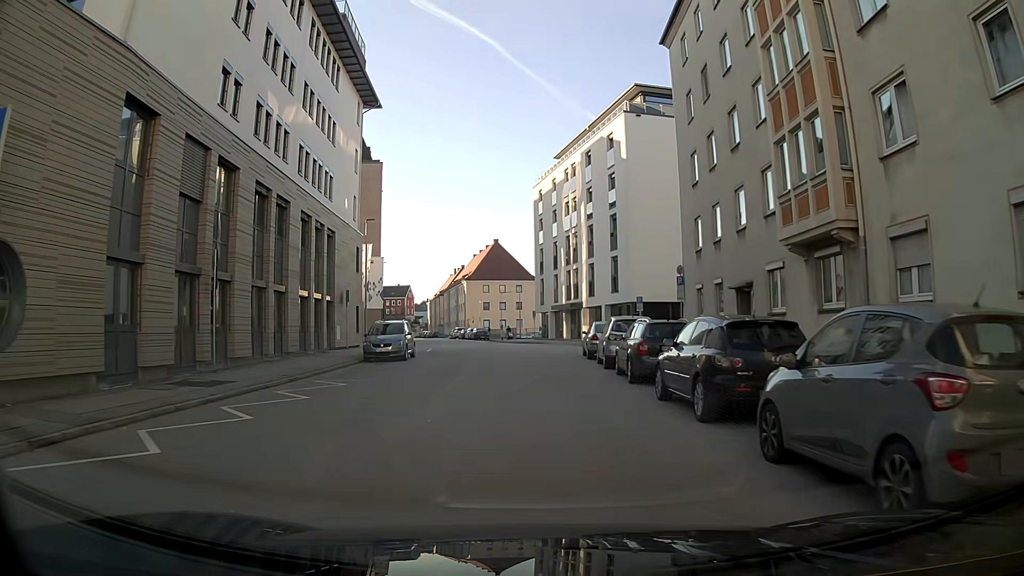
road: tertiary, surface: asphalt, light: Day
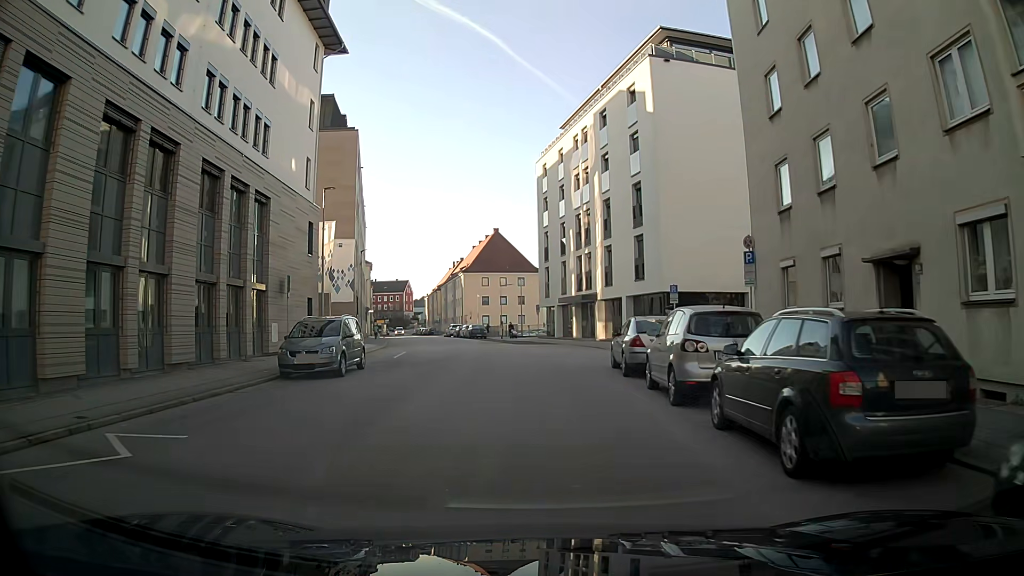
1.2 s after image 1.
(0.0, +9.6) m; 0°
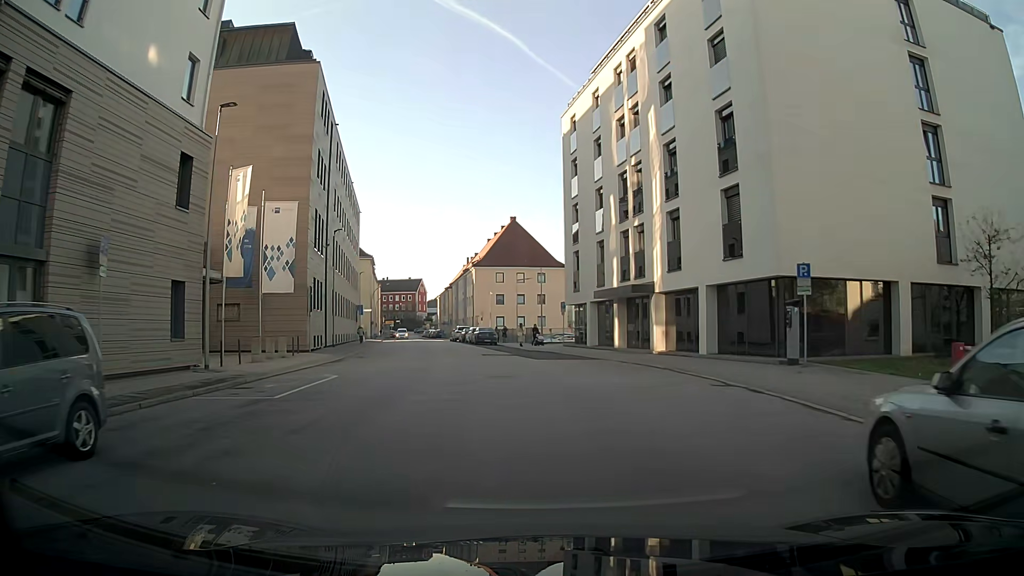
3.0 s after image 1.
(-0.3, +14.3) m; -2°
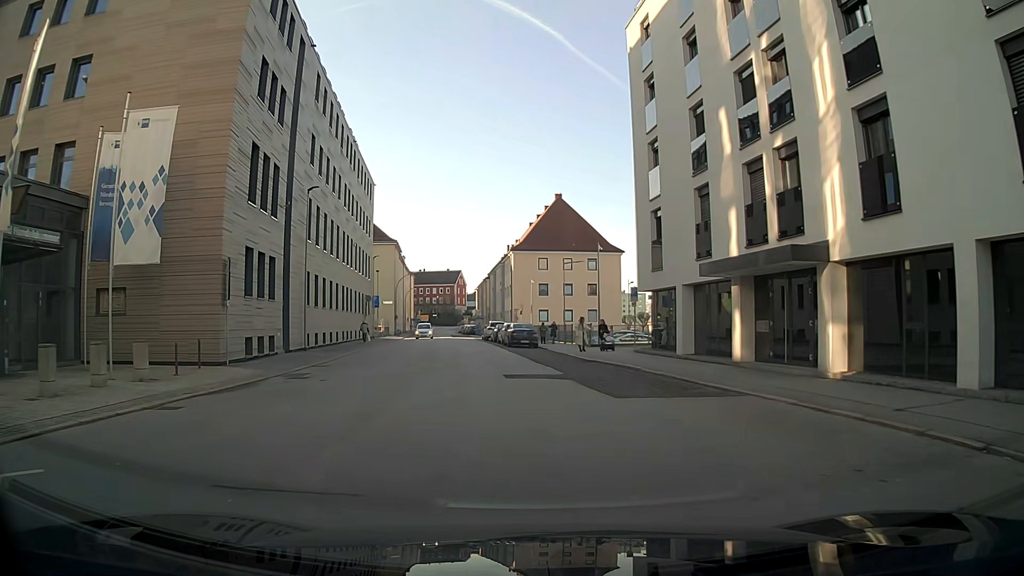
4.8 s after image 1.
(-0.5, +14.3) m; -6°
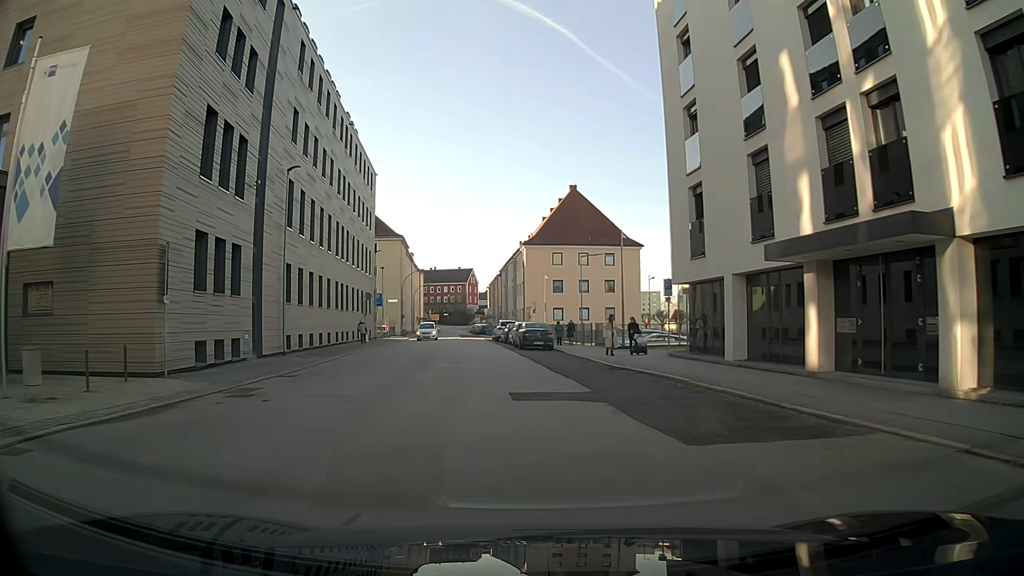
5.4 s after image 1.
(0.0, +4.8) m; 0°
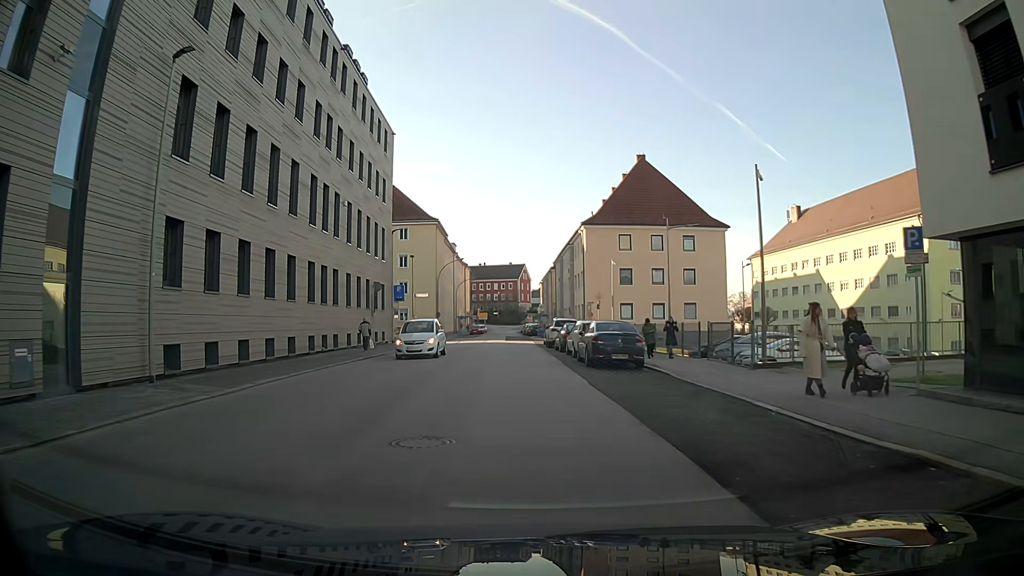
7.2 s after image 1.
(-0.3, +14.5) m; -3°
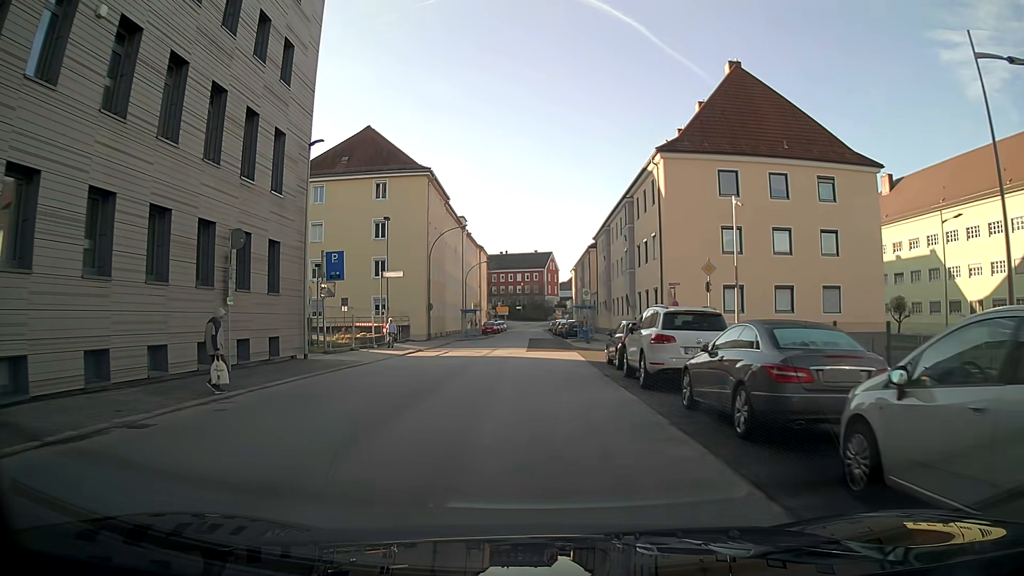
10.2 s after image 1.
(-0.7, +24.4) m; -2°
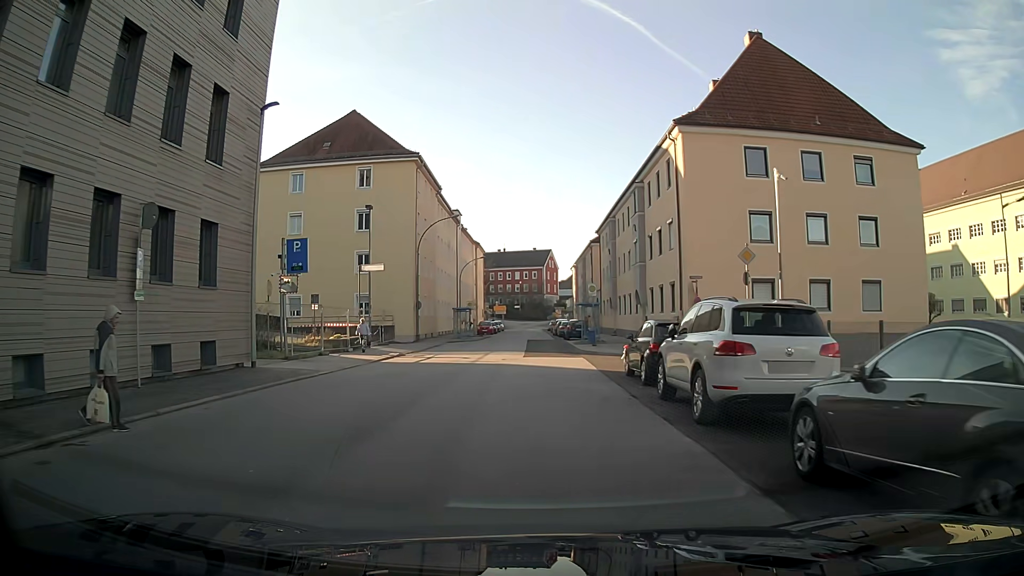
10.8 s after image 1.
(0.0, +4.8) m; 0°
